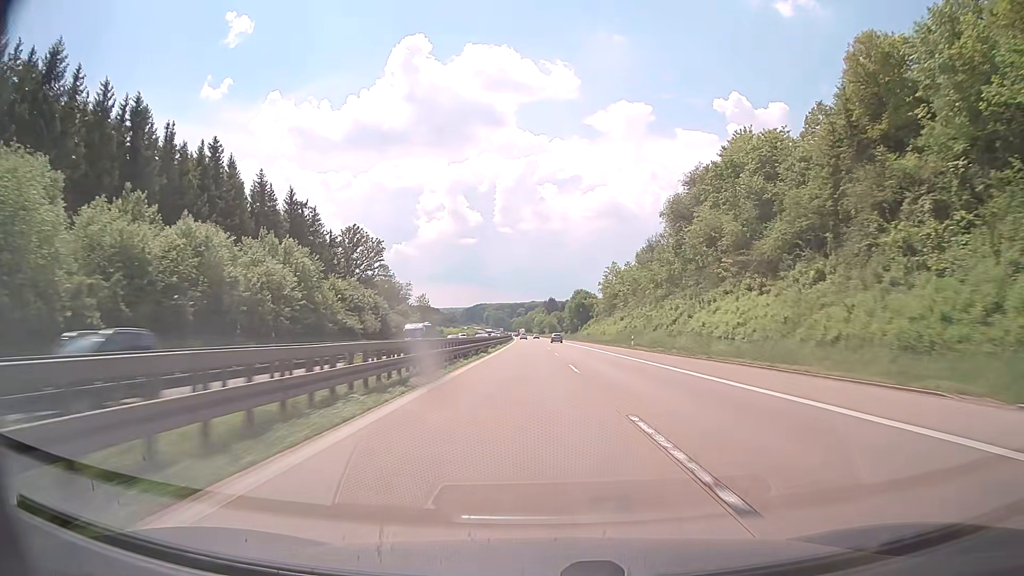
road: motorway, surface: concrete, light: Day
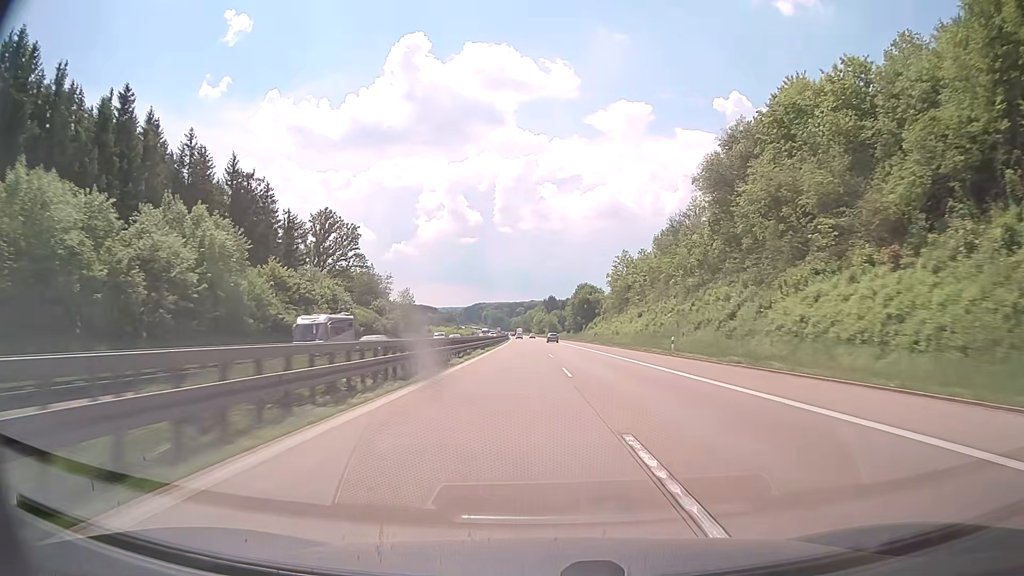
(0.0, +20.0) m; 0°
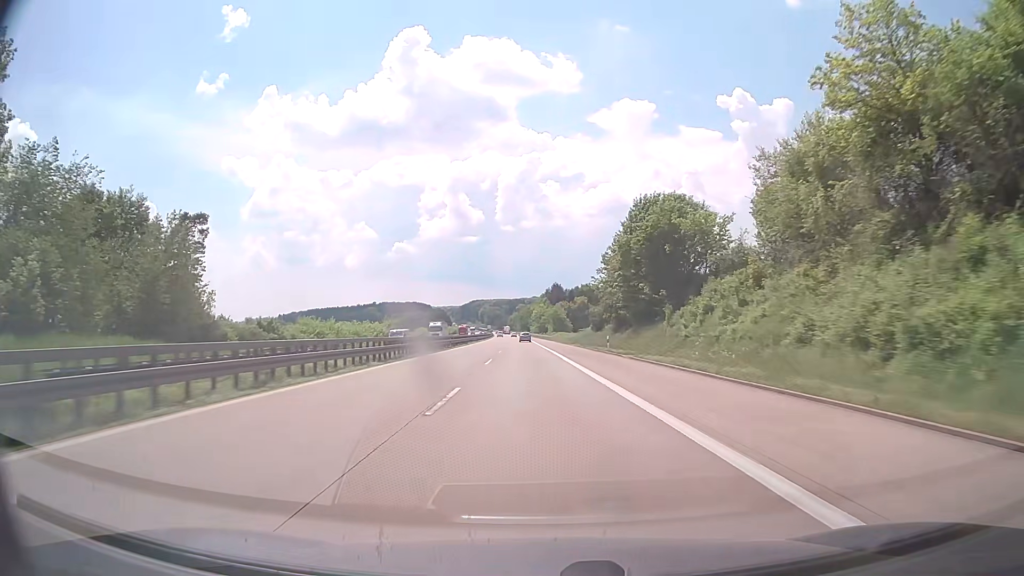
(+0.4, +99.7) m; 0°
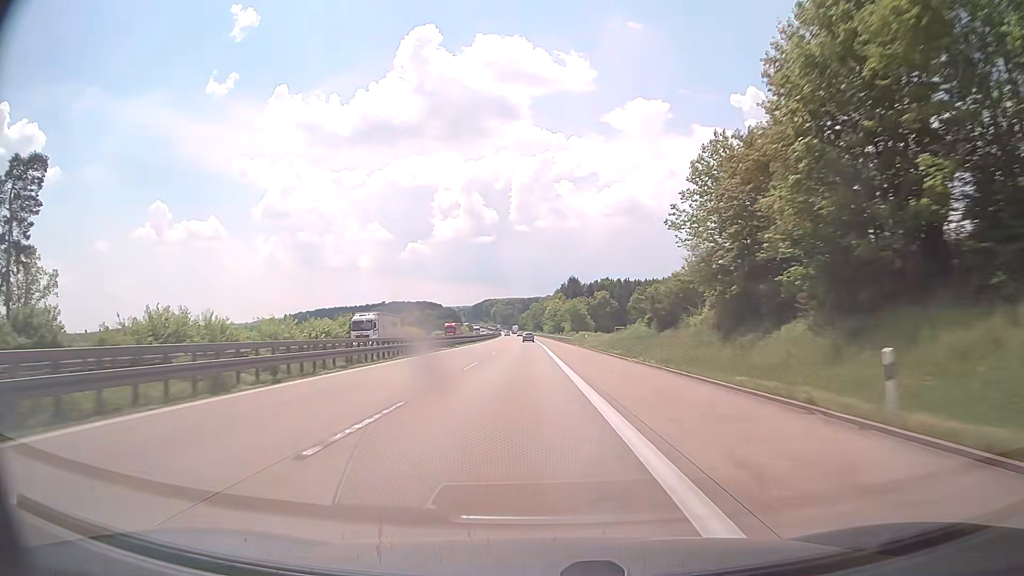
(-0.4, +39.6) m; -1°
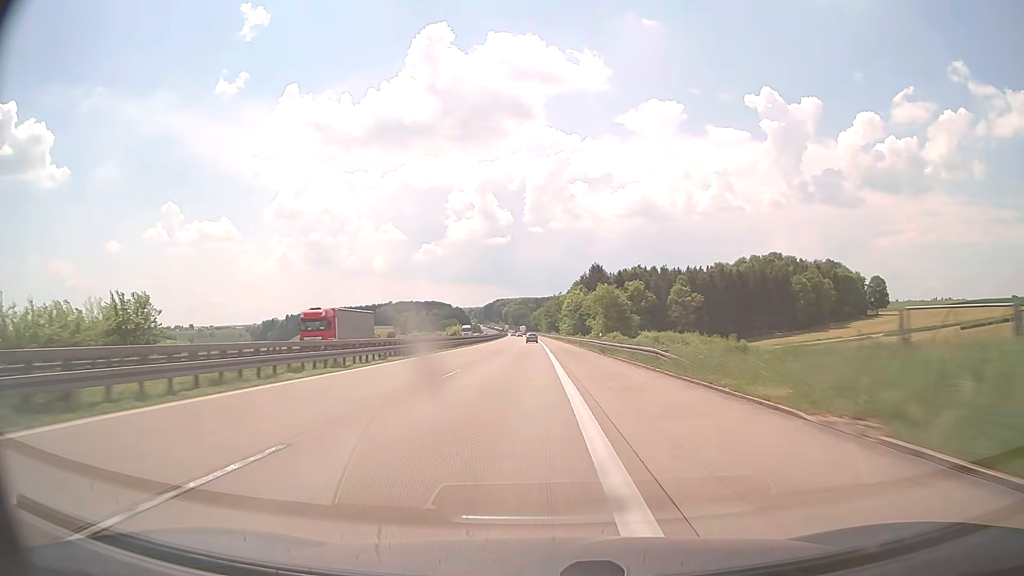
(-0.6, +59.1) m; -1°
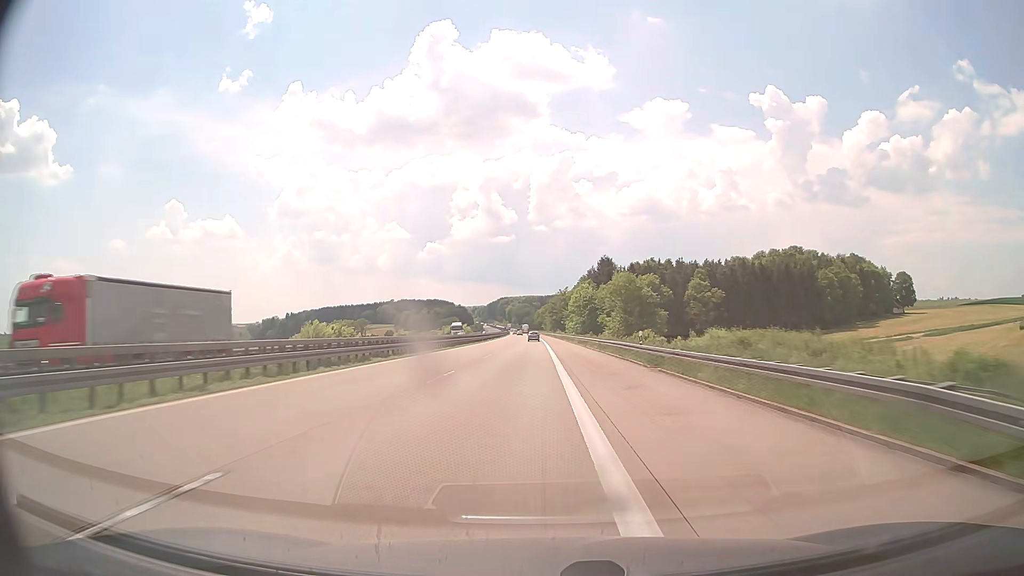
(-0.1, +19.6) m; 0°
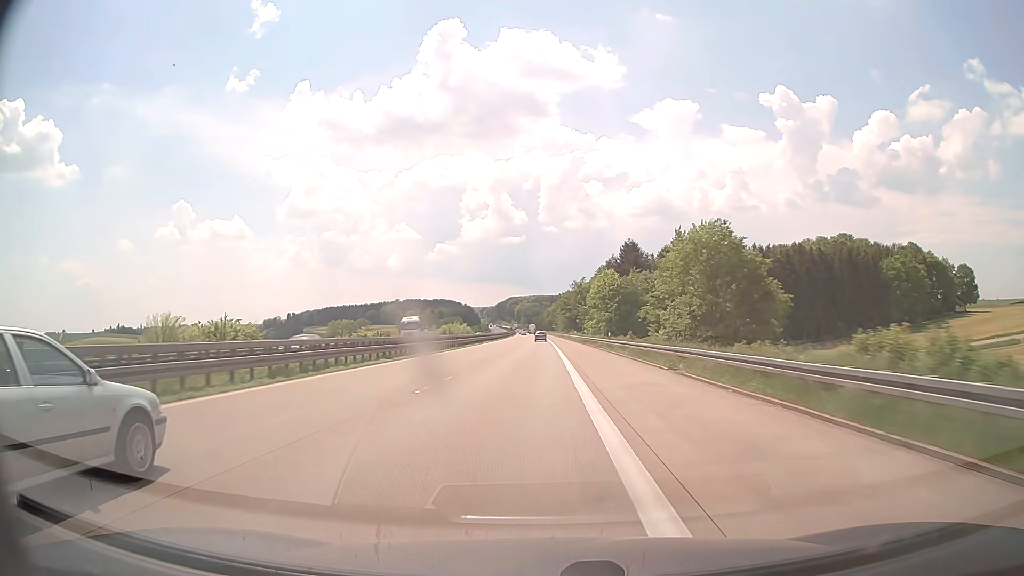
(-0.3, +39.0) m; -1°
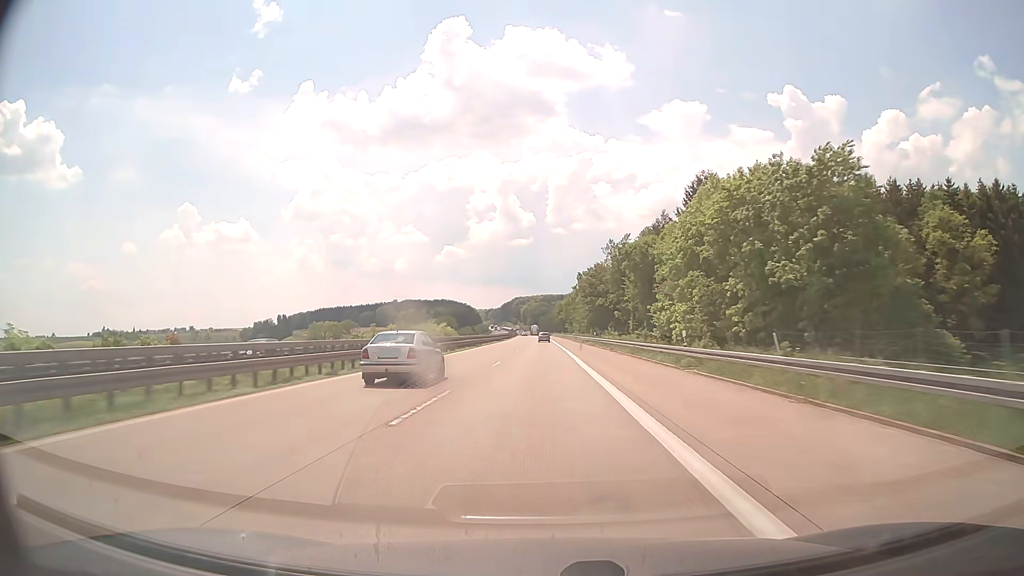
(-0.5, +77.0) m; -1°
(0, +10) (0, +20) (0, +30) (0, +40) (0, +50) (0, +60) (0, +70) (0, +80) (0, +90) (0, +100) m
